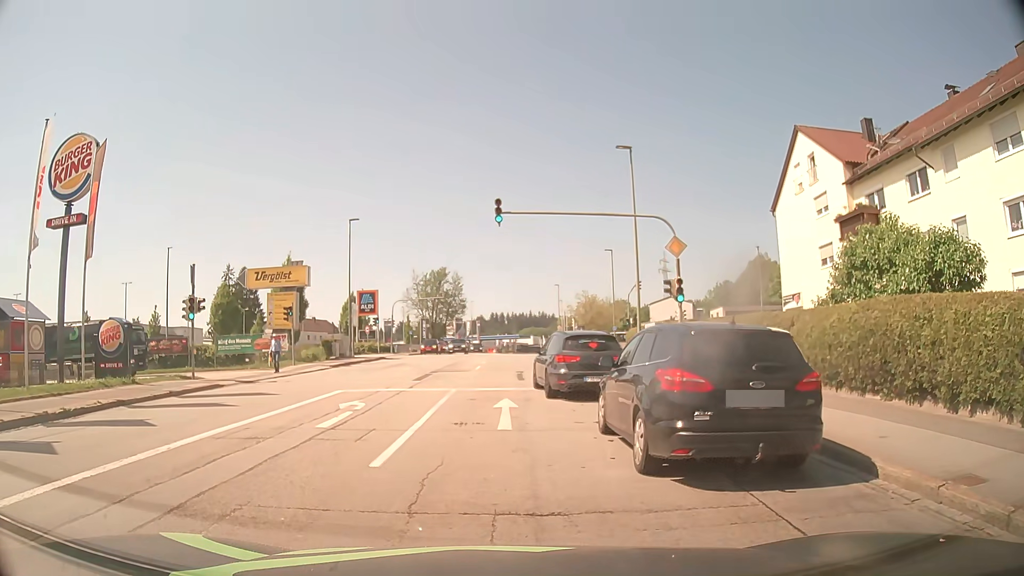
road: tertiary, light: Day
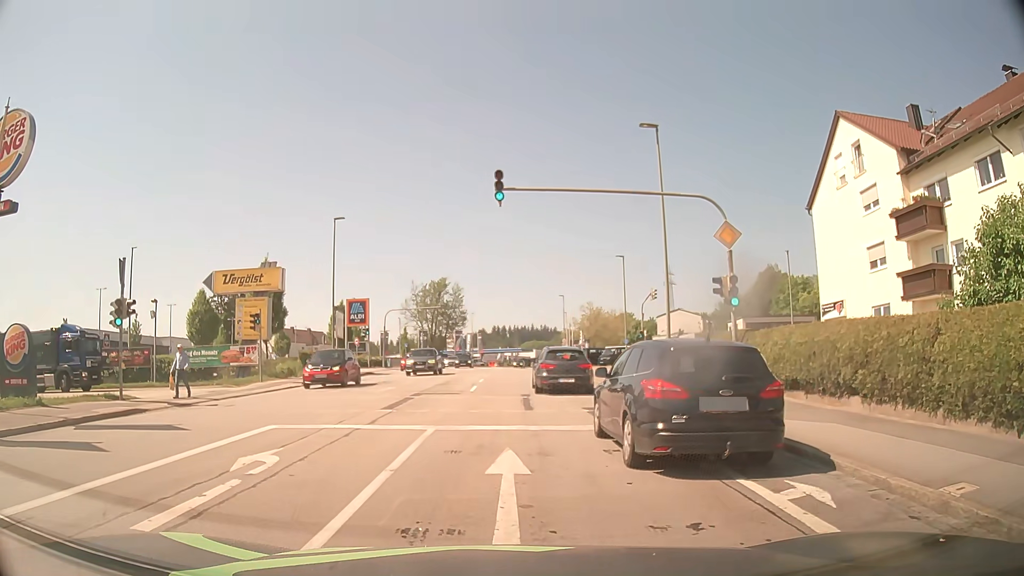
(+0.1, +5.7) m; 0°
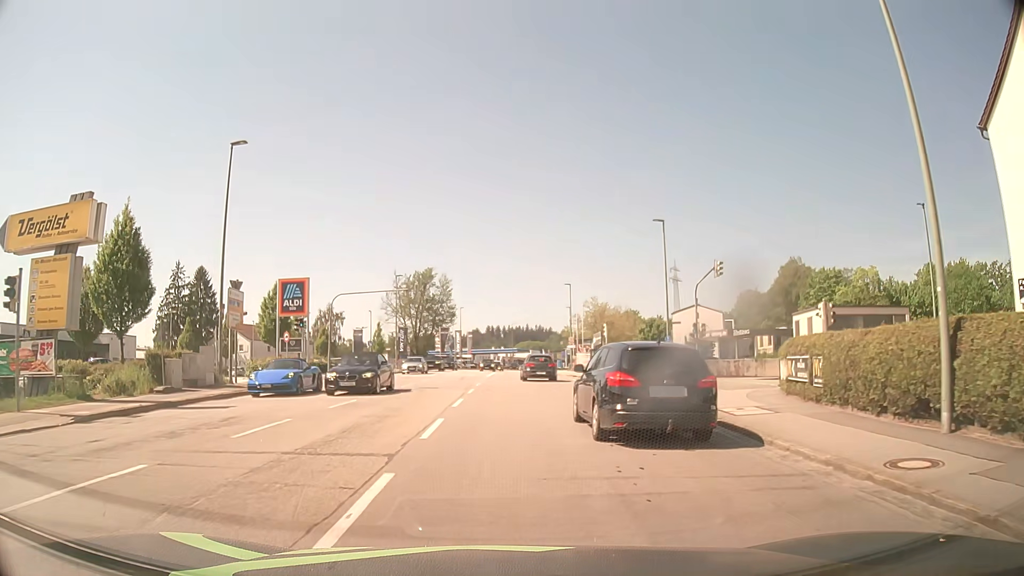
(+0.2, +18.4) m; +1°
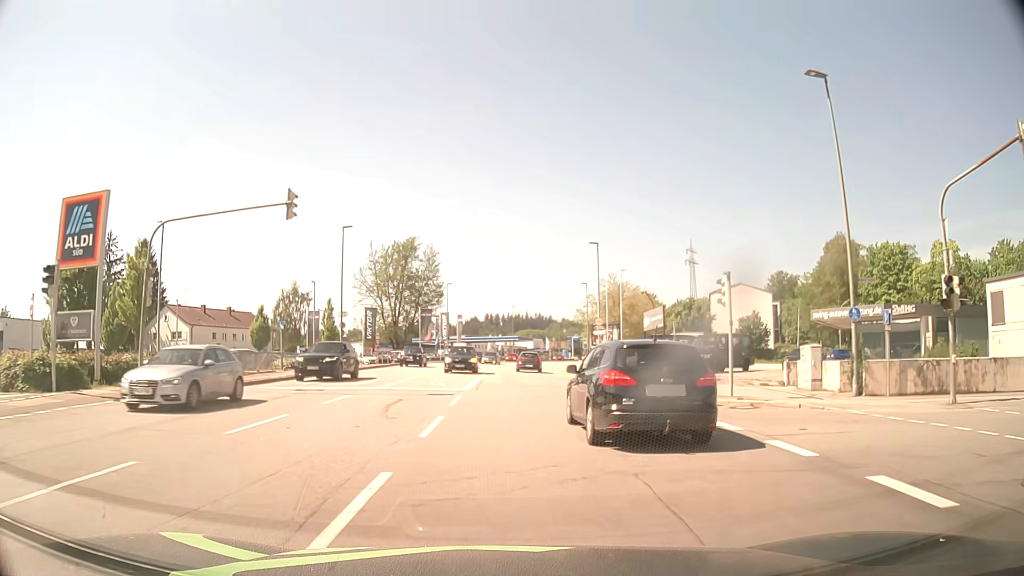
(0.0, +24.6) m; 0°
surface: asphalt
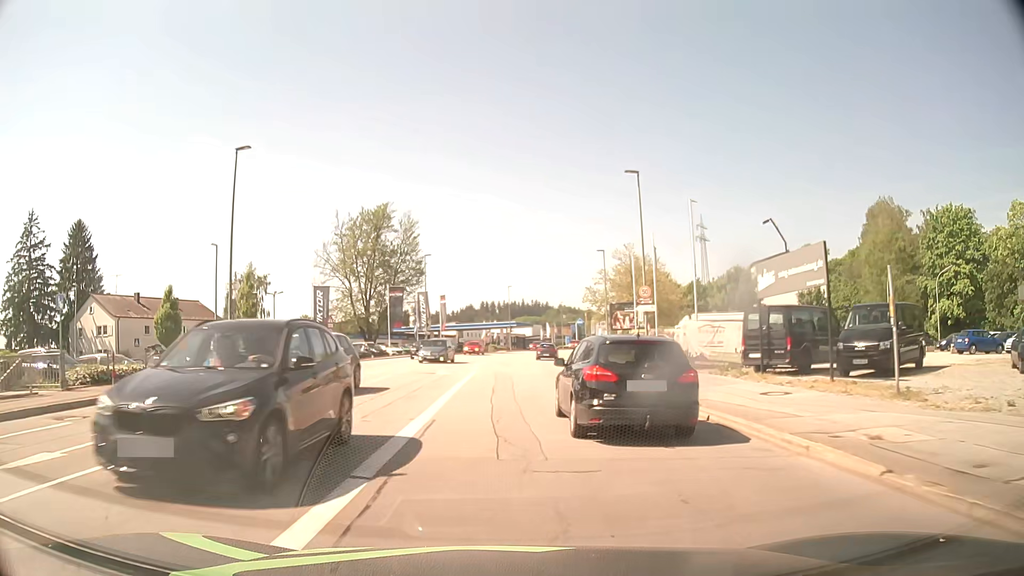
(+0.2, +19.4) m; +1°
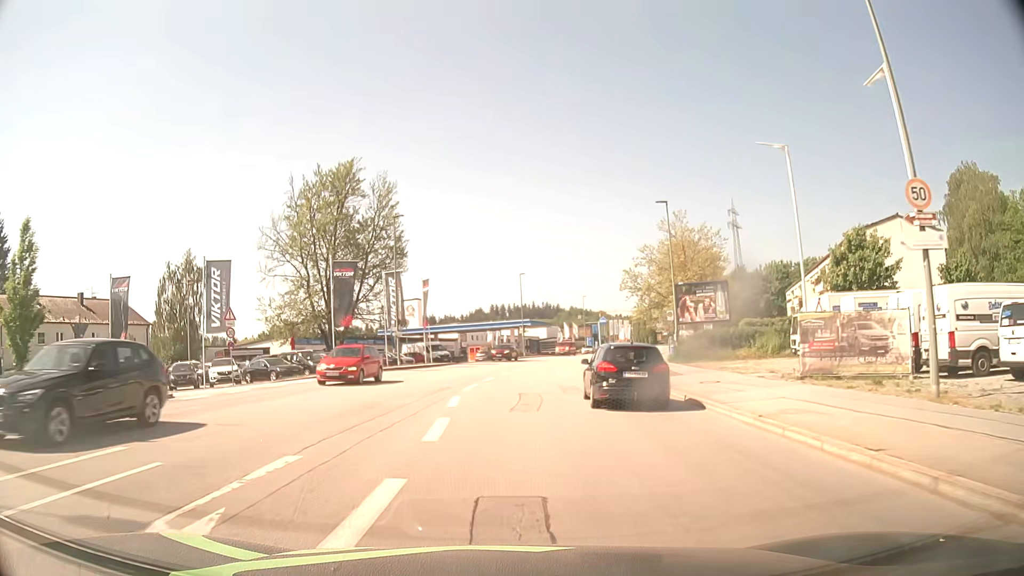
(-0.2, +24.1) m; -1°
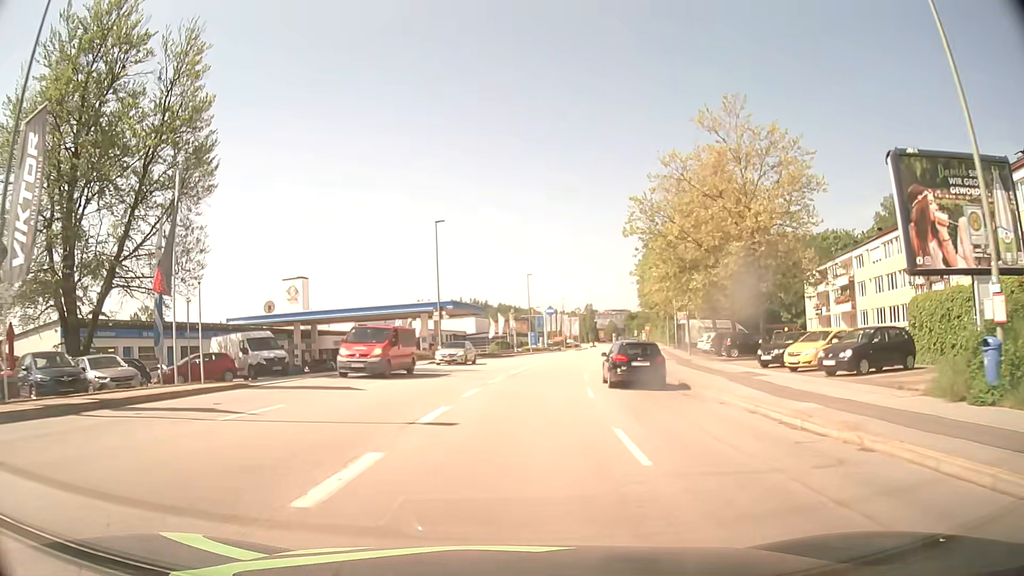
(+1.5, +34.2) m; +6°
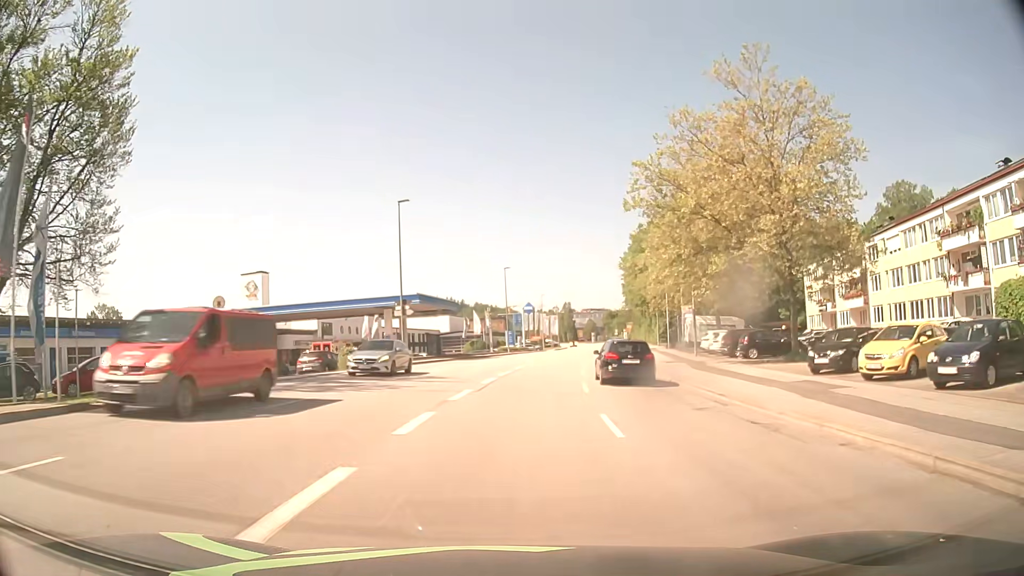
(+0.1, +7.2) m; +2°
(0, +10) (+1, +20) (+2, +30) (+4, +40) (+6, +50) (+8, +59) (+10, +69) (+12, +79) (+14, +89) (+16, +99) m
